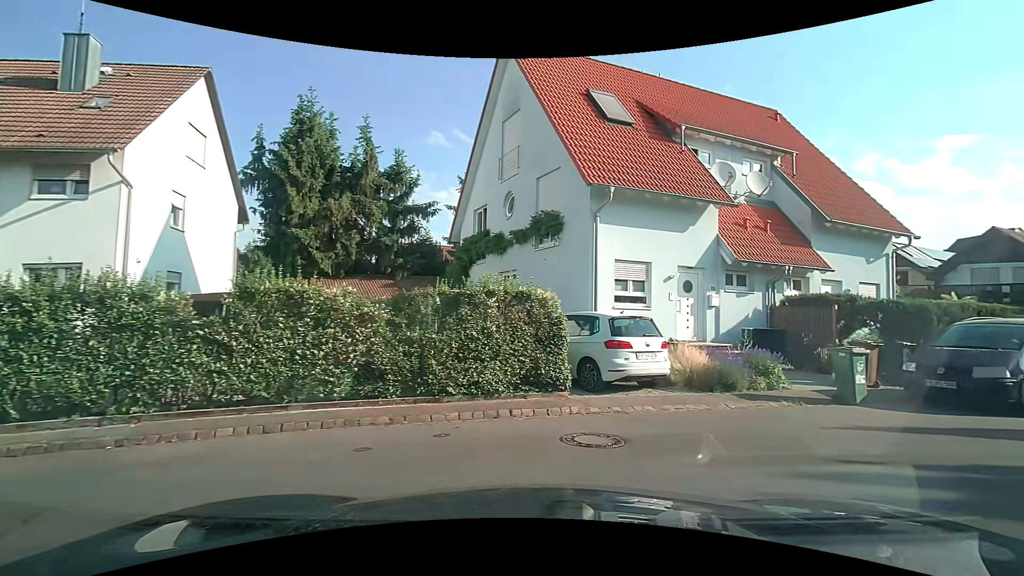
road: residential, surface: asphalt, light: Day
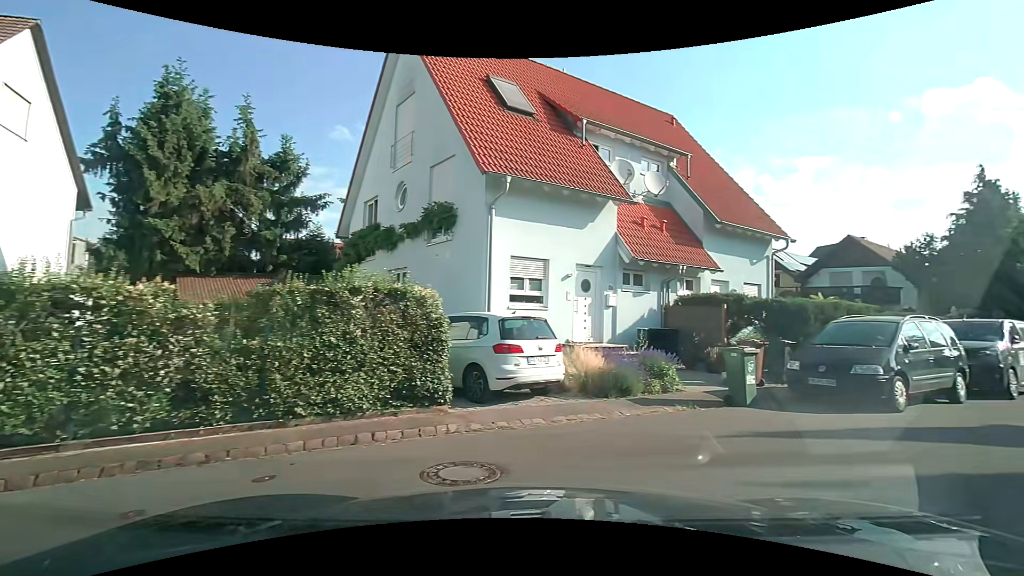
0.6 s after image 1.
(+0.1, +1.3) m; +10°
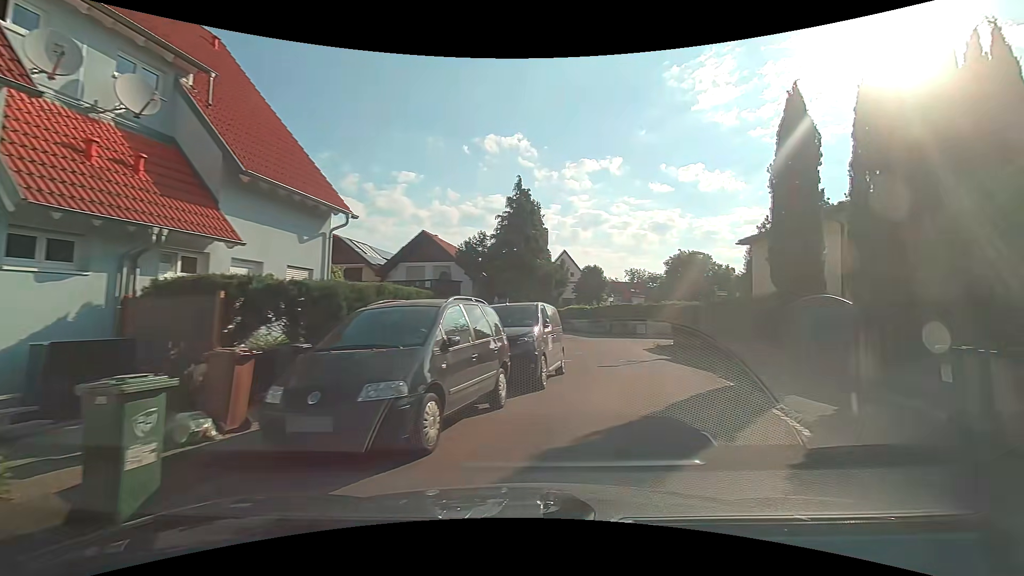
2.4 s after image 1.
(+2.4, +5.3) m; +43°
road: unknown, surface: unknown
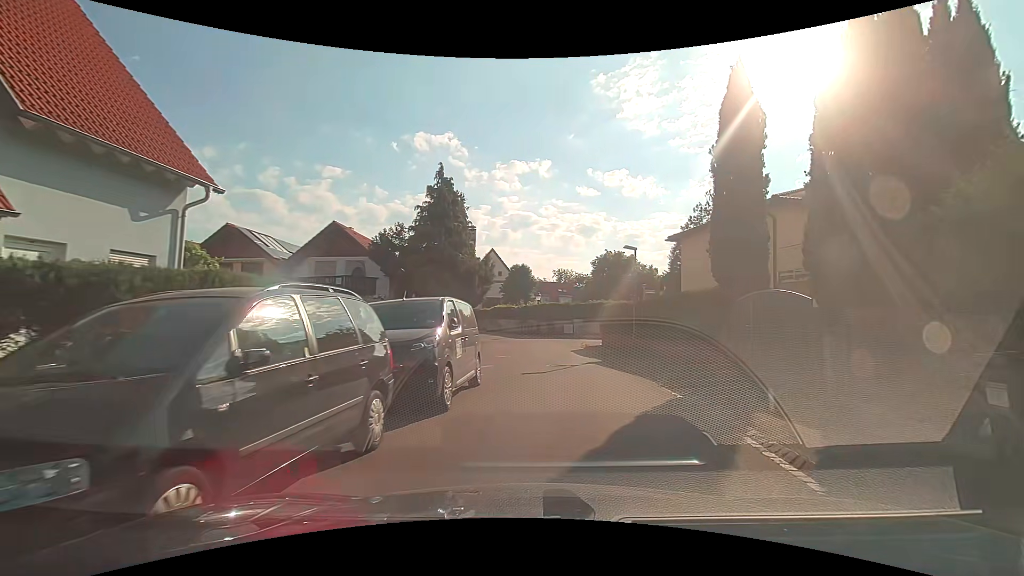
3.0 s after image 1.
(+0.2, +2.5) m; +7°
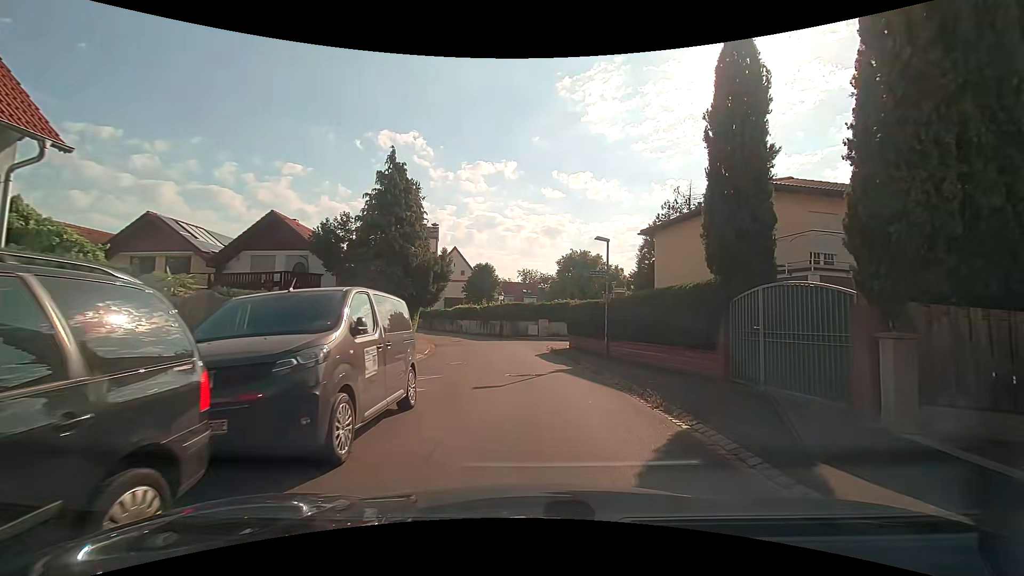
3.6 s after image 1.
(+0.1, +2.8) m; +2°
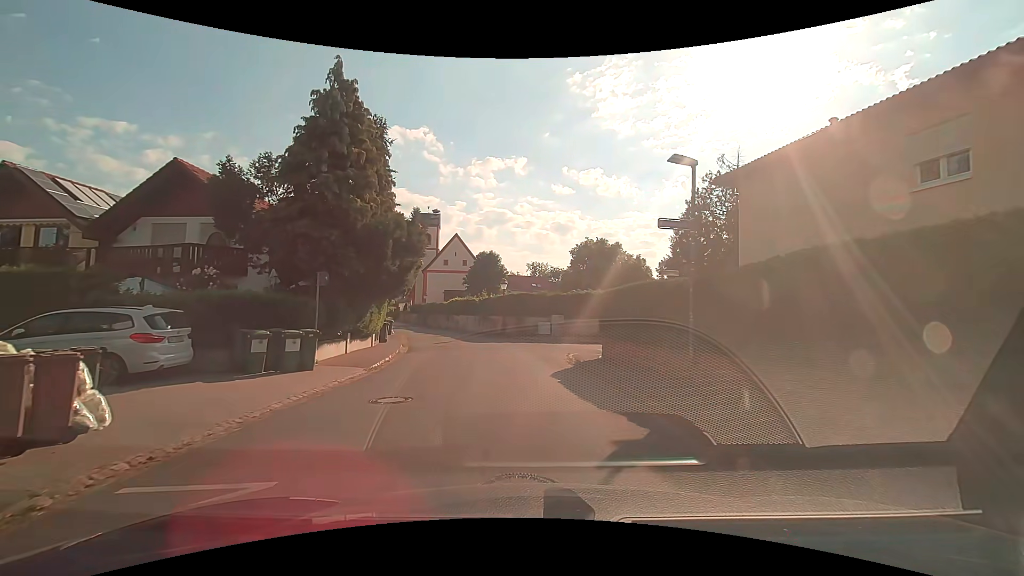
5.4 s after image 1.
(0.0, +9.2) m; 0°
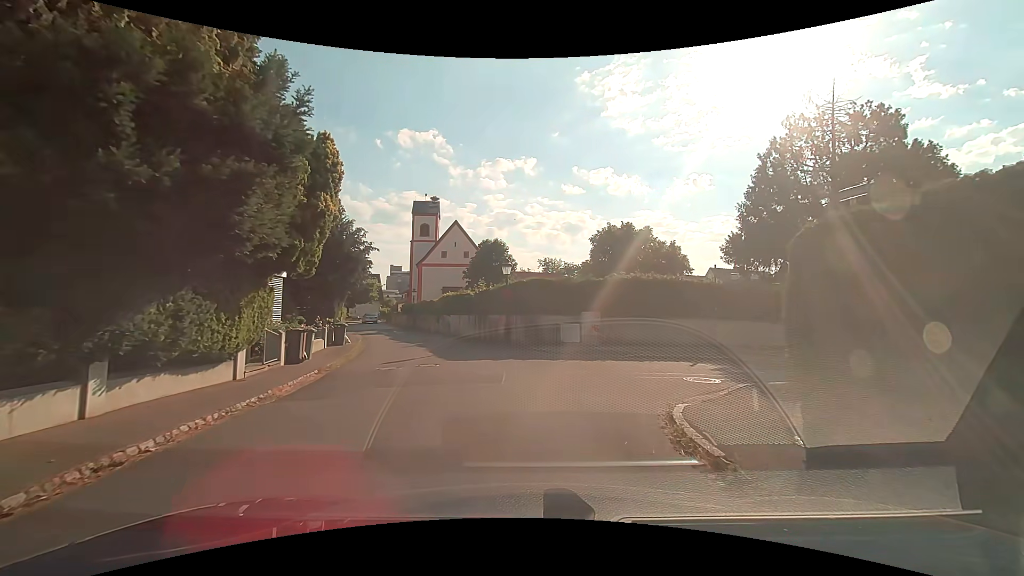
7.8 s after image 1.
(-0.3, +11.4) m; -1°
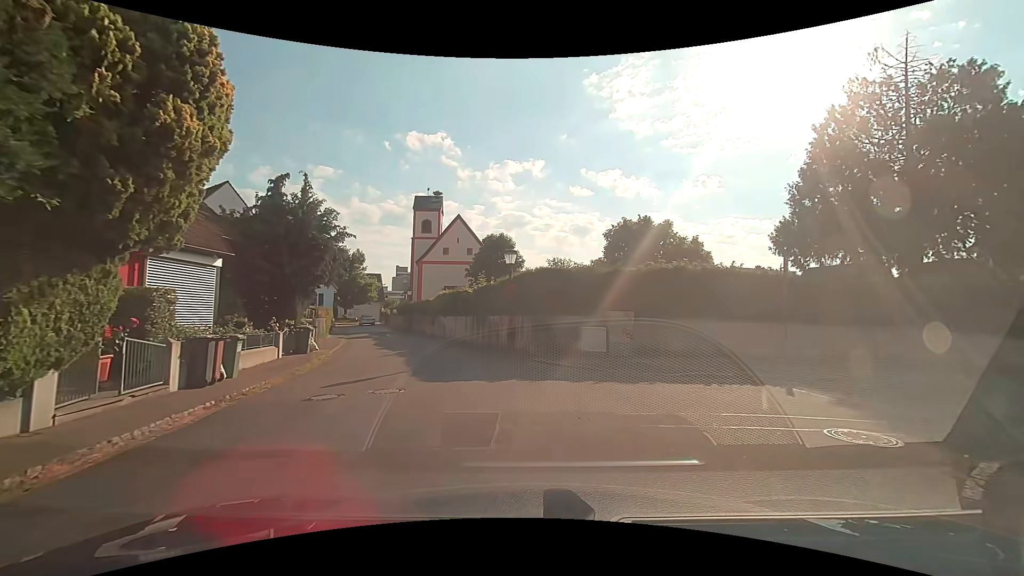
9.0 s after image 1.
(-0.1, +4.9) m; -2°
(-1, +10) (-3, +20) (-6, +29) (-9, +39) (-13, +48) (-16, +57) (-22, +66) (-29, +72) (-37, +78) (-47, +82) m
